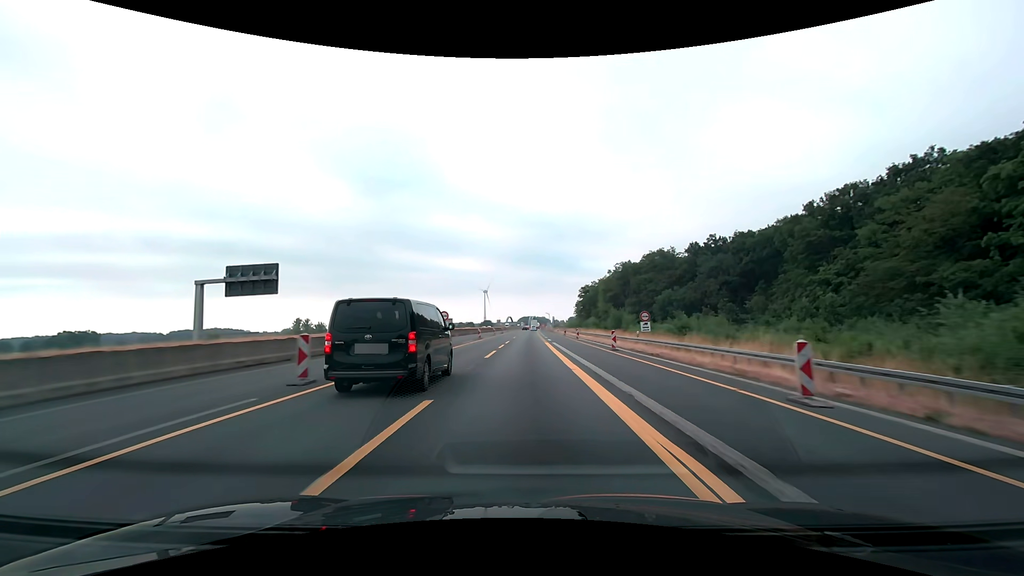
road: motorway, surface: asphalt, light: Day
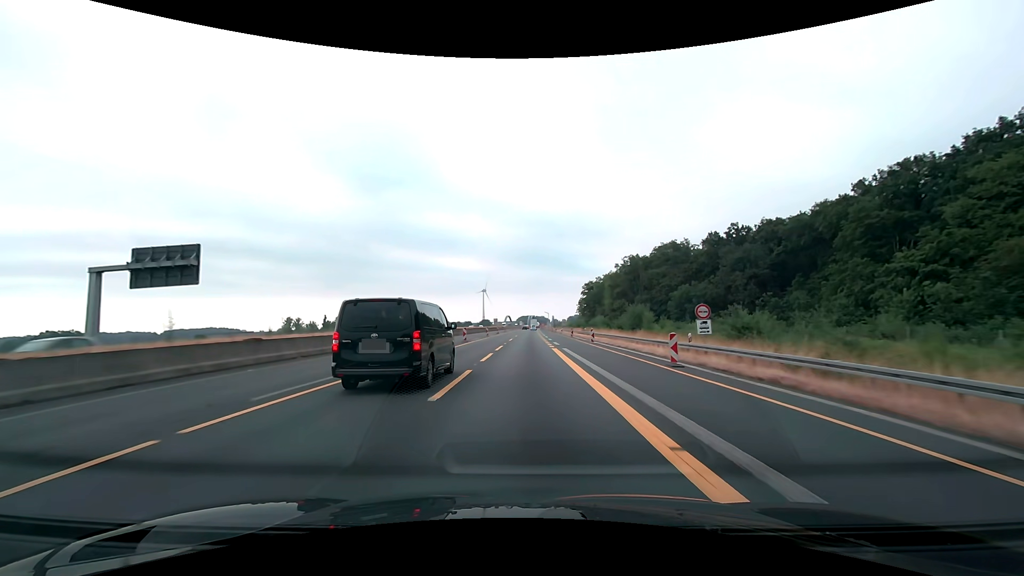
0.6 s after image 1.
(0.0, +12.5) m; 0°
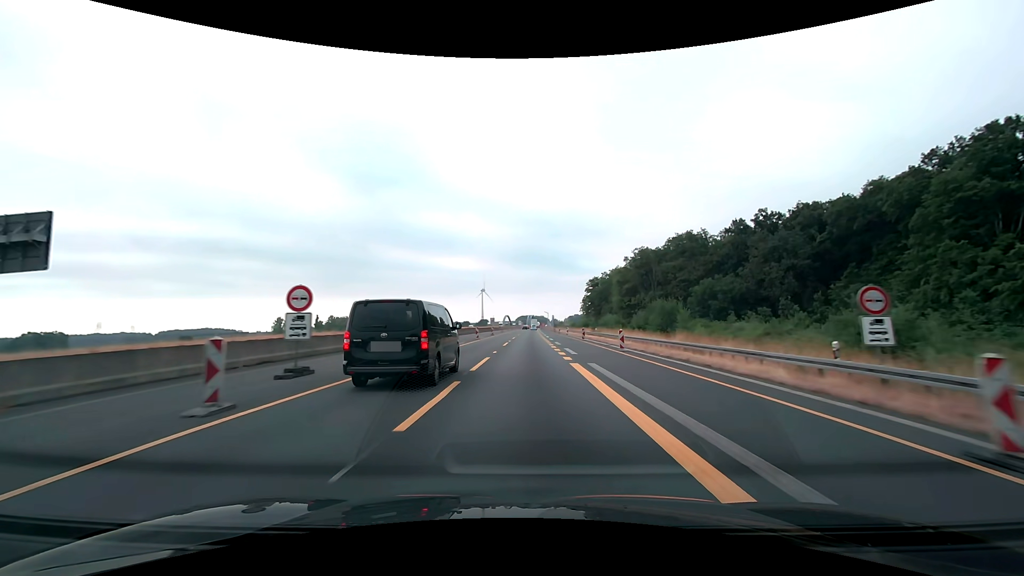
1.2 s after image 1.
(0.0, +12.5) m; 0°
